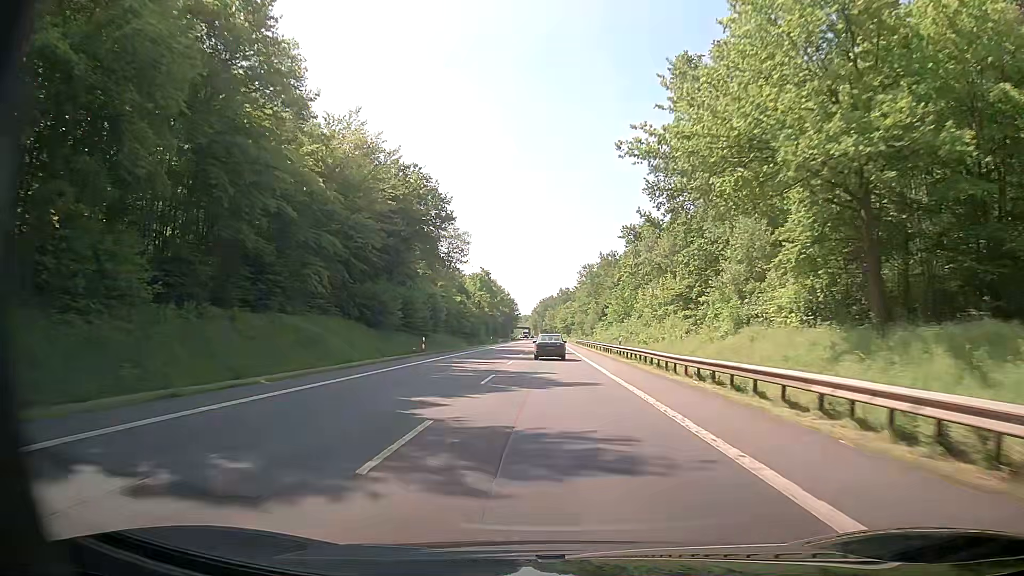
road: primary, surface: asphalt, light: Day
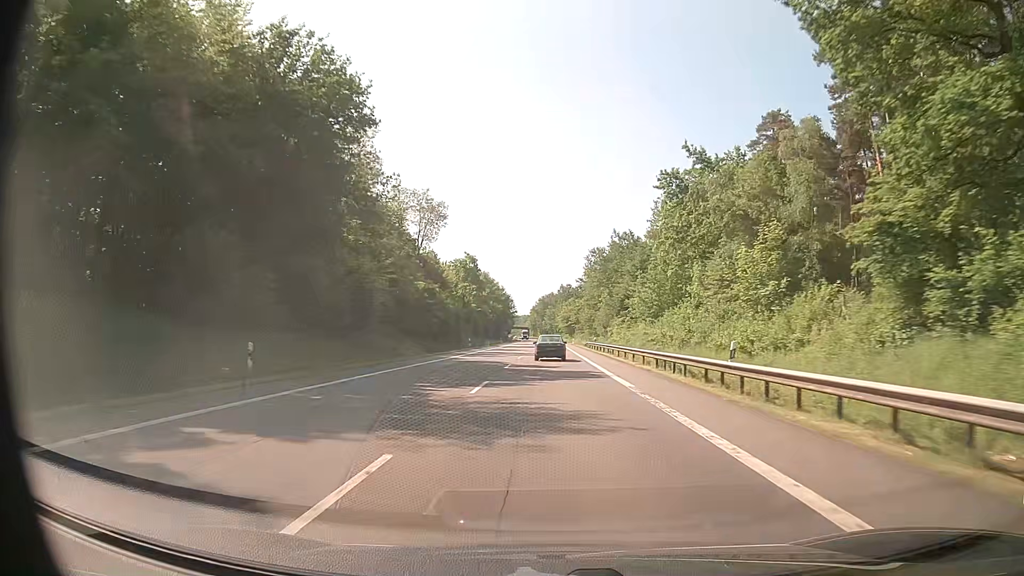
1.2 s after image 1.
(-0.2, +26.8) m; 0°
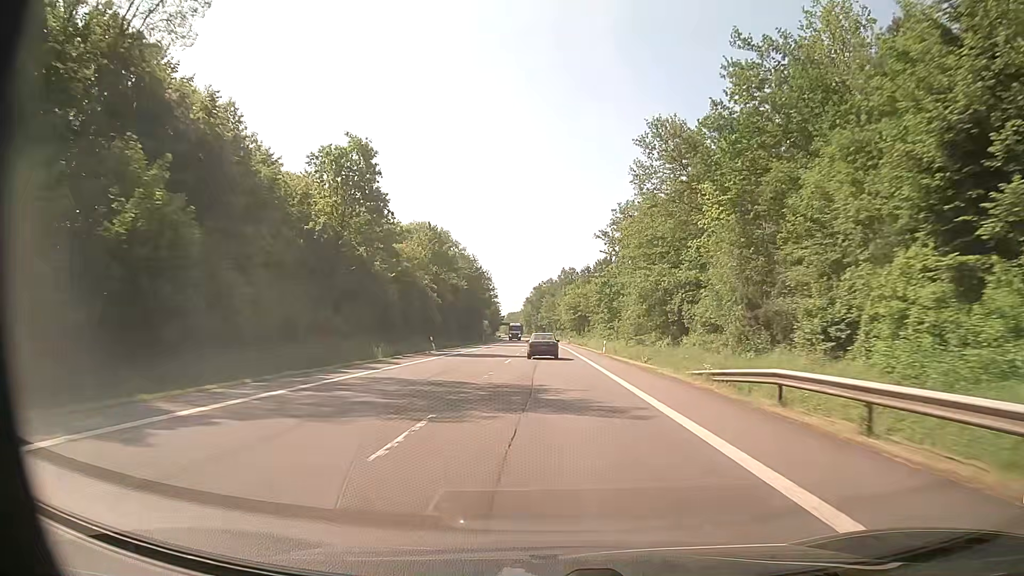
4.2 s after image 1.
(+0.3, +68.1) m; 0°
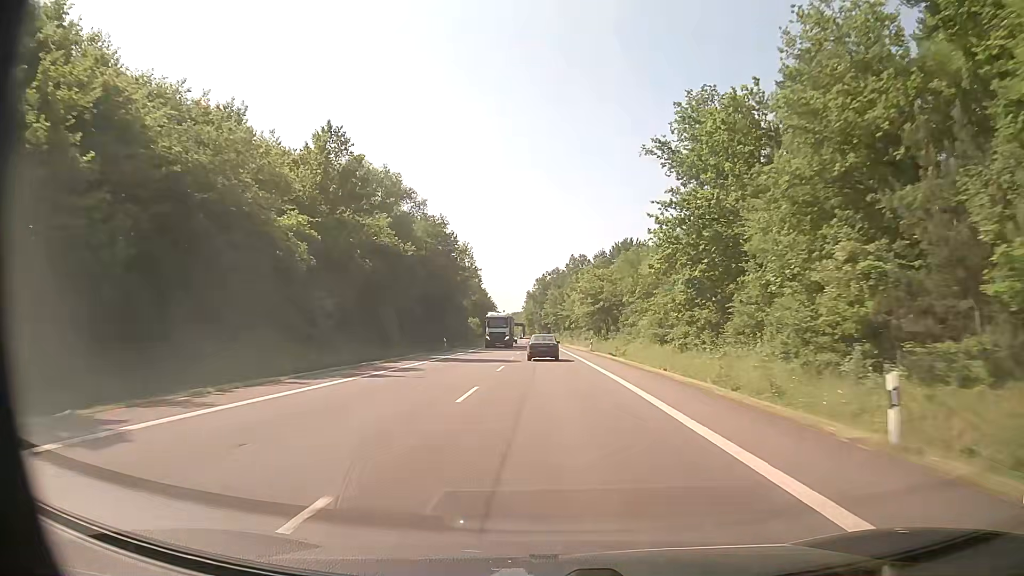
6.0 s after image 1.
(-0.2, +41.4) m; -1°
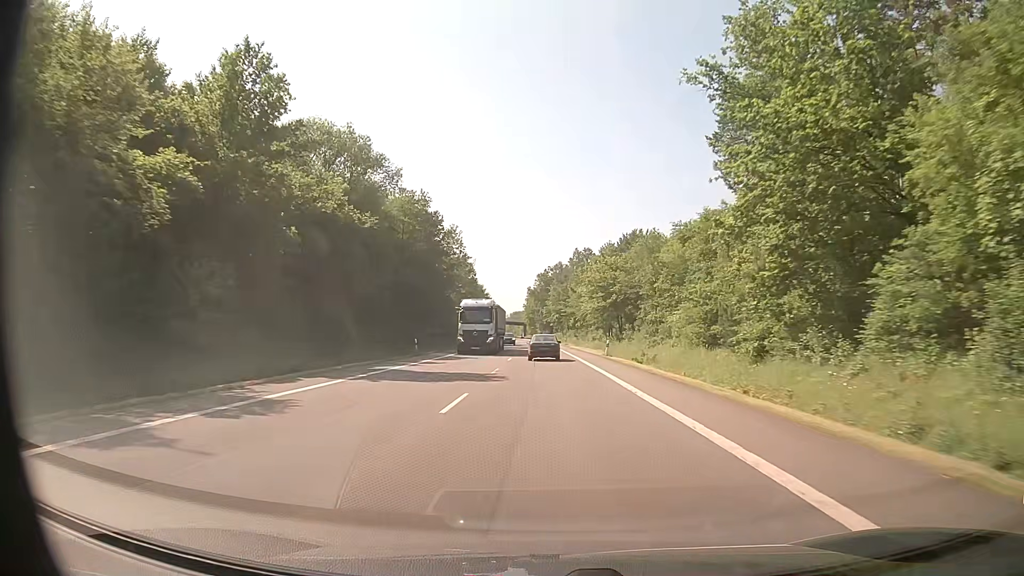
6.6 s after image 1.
(0.0, +13.8) m; 0°
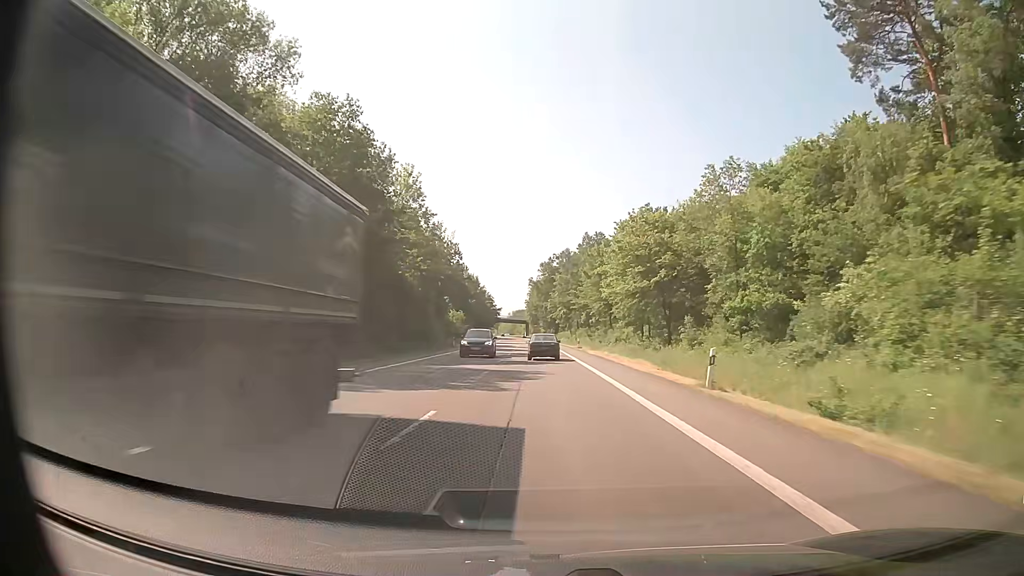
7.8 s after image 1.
(0.0, +27.7) m; 0°
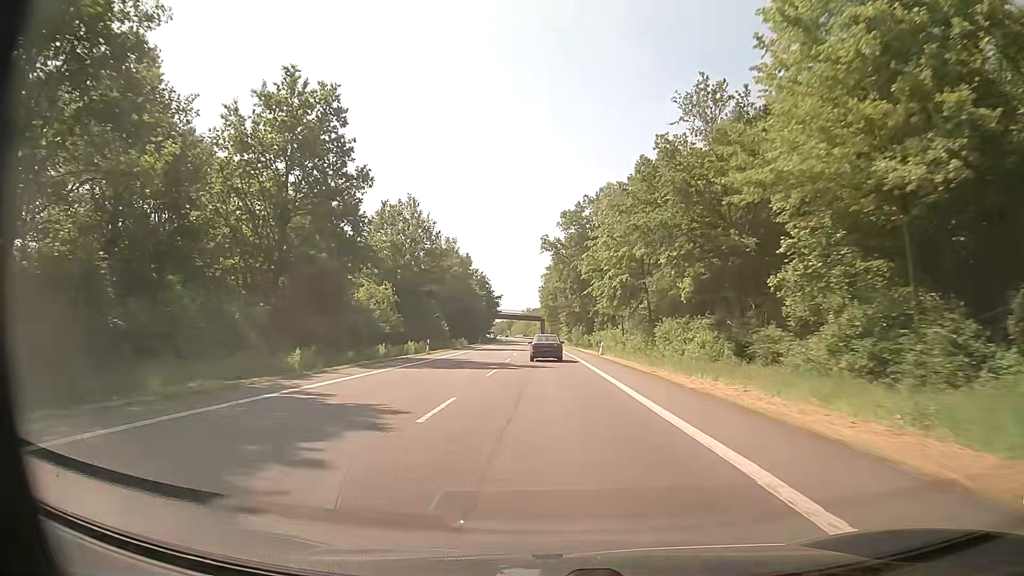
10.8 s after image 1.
(-0.9, +69.1) m; -1°
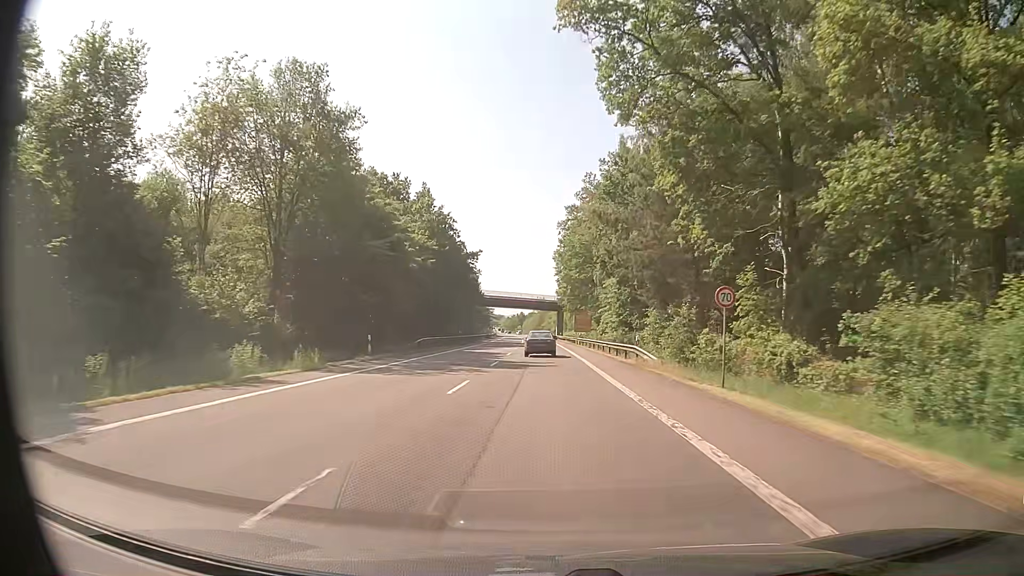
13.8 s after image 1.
(-0.7, +67.0) m; -1°
(0, +10) (0, +20) (0, +30) (0, +40) (-1, +50) (-1, +60) (-1, +70) (-1, +80) (-1, +90) (-2, +100) m
